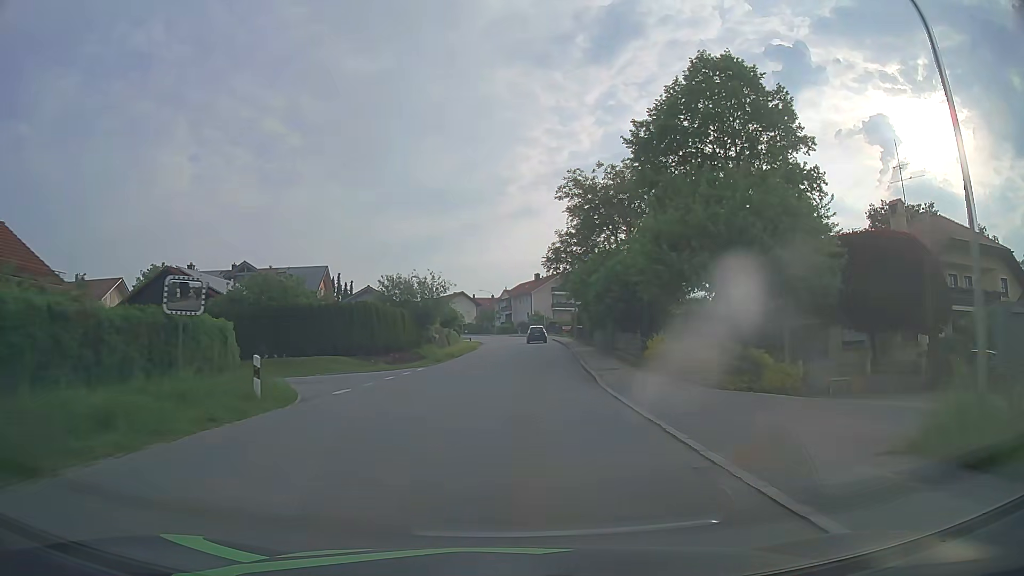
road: tertiary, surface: asphalt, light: Day
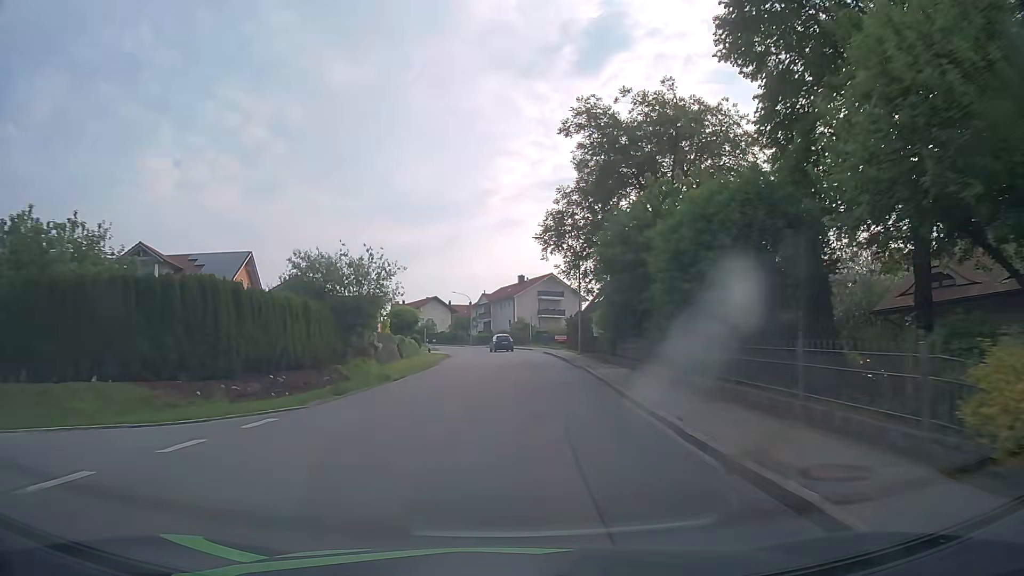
(+0.2, +17.3) m; +2°
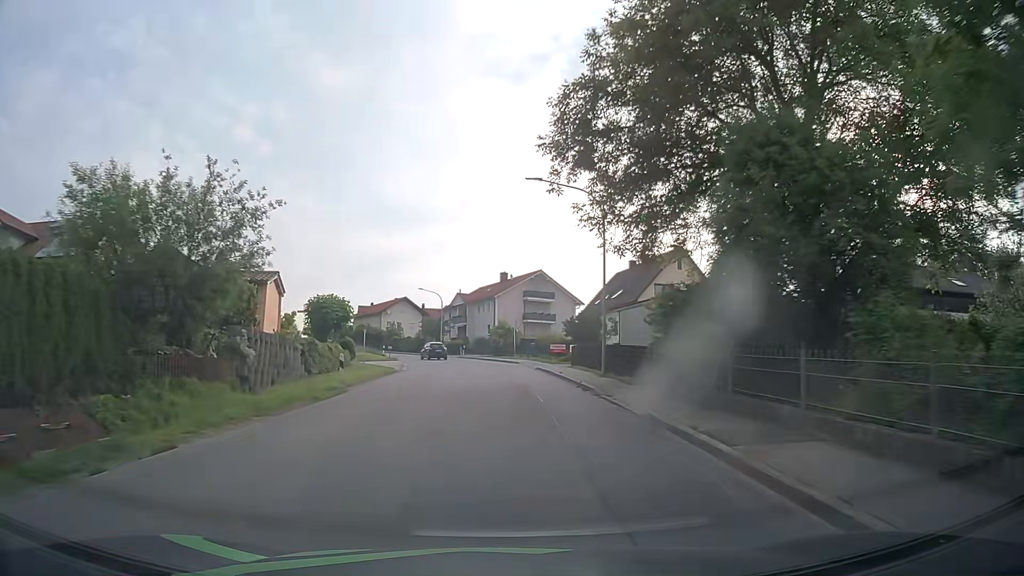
(+0.3, +17.1) m; +2°
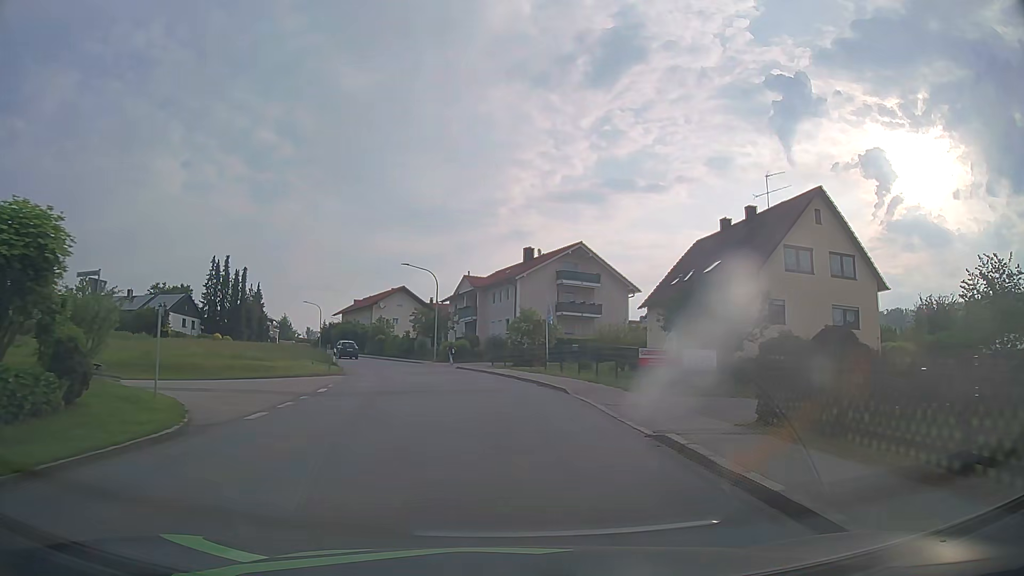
(-0.1, +25.0) m; -2°
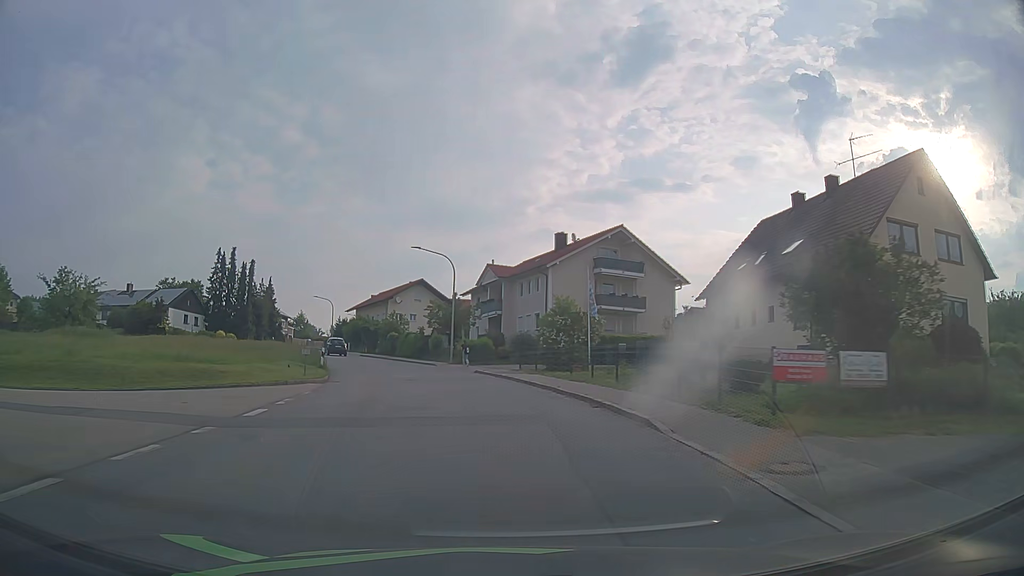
(-0.1, +8.2) m; -2°
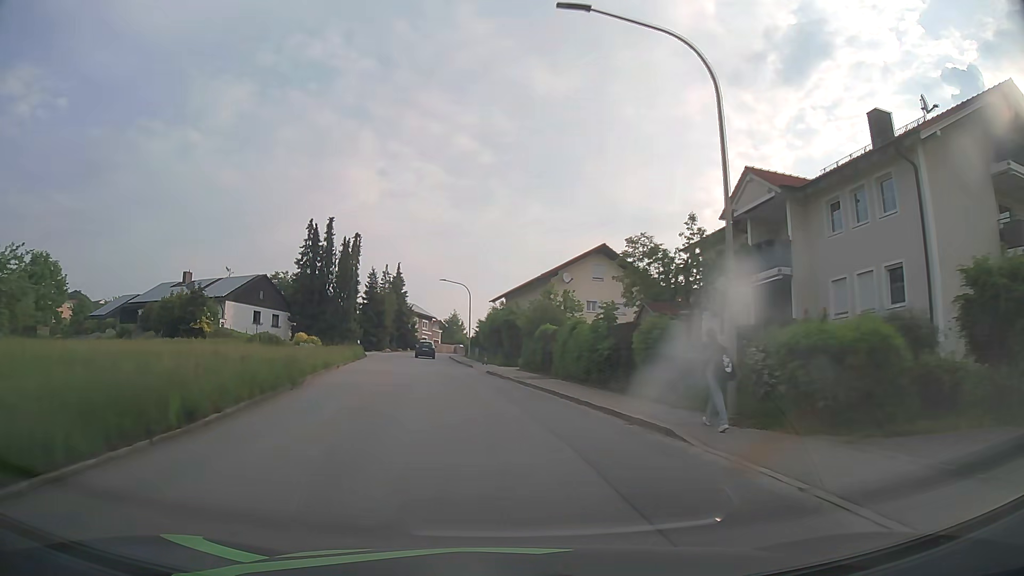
(-3.6, +31.8) m; -15°
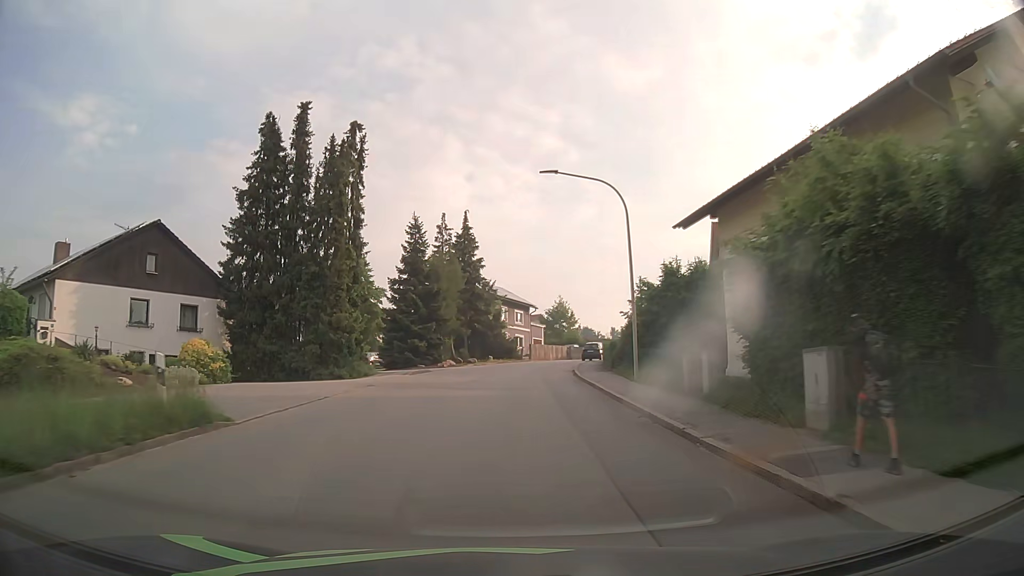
(-4.2, +40.0) m; -9°
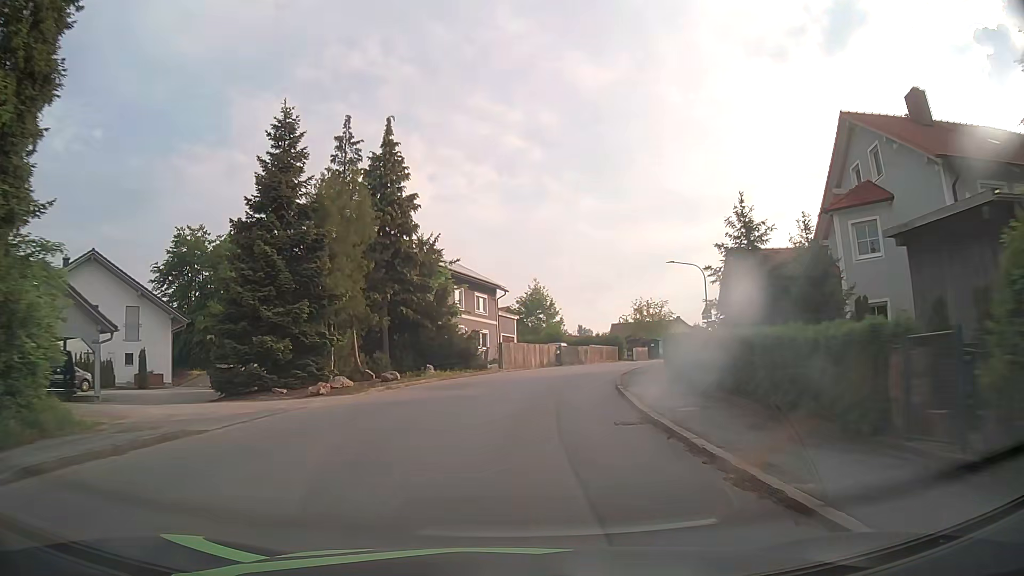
(+0.3, +23.7) m; +3°
(0, +10) (+1, +20) (+3, +30) (+6, +39) (+10, +49) (+14, +57) (+19, +66) (+24, +75) (+29, +84) (+34, +92) m
